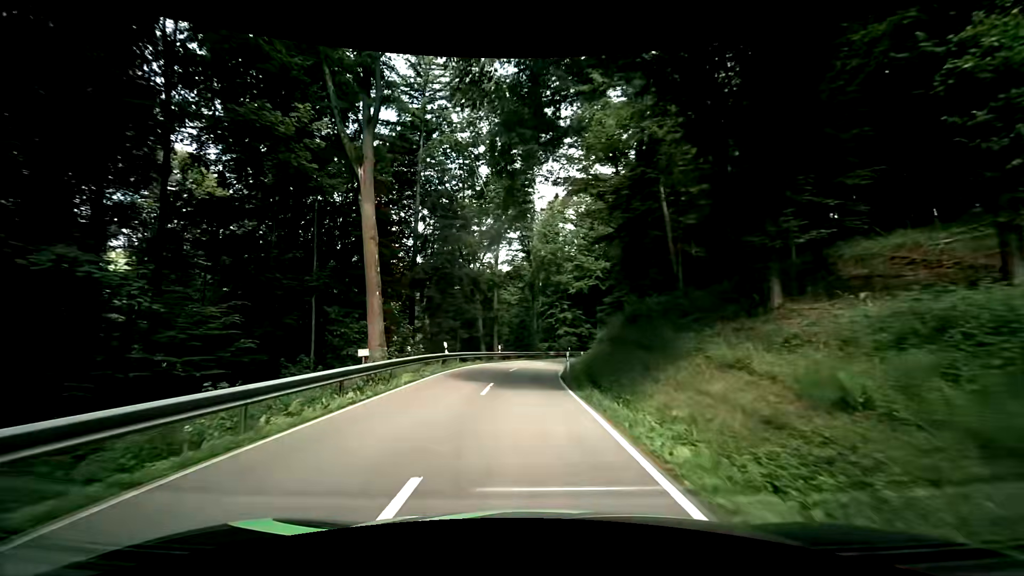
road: secondary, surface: asphalt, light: Day
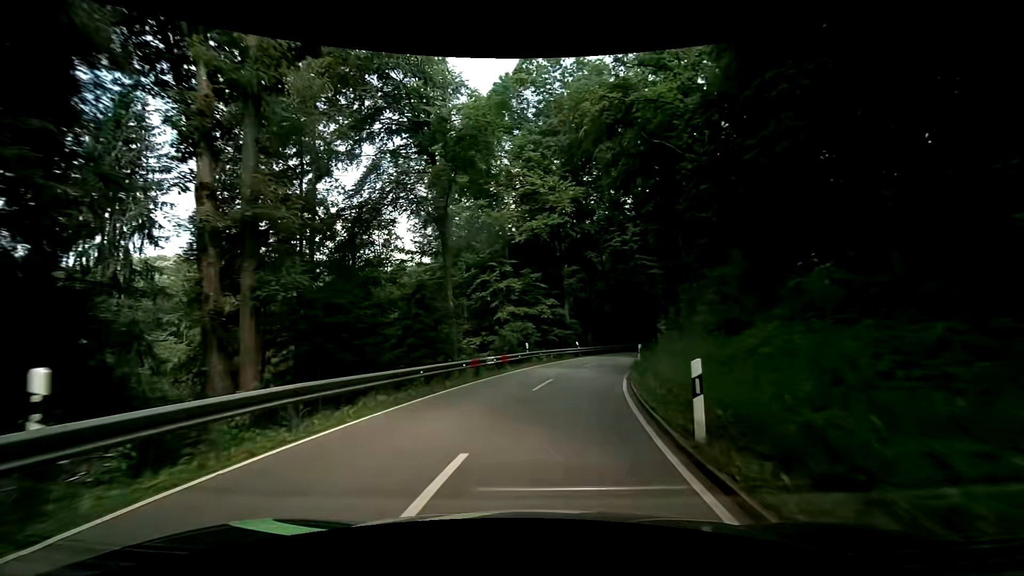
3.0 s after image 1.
(+0.6, +35.0) m; +5°
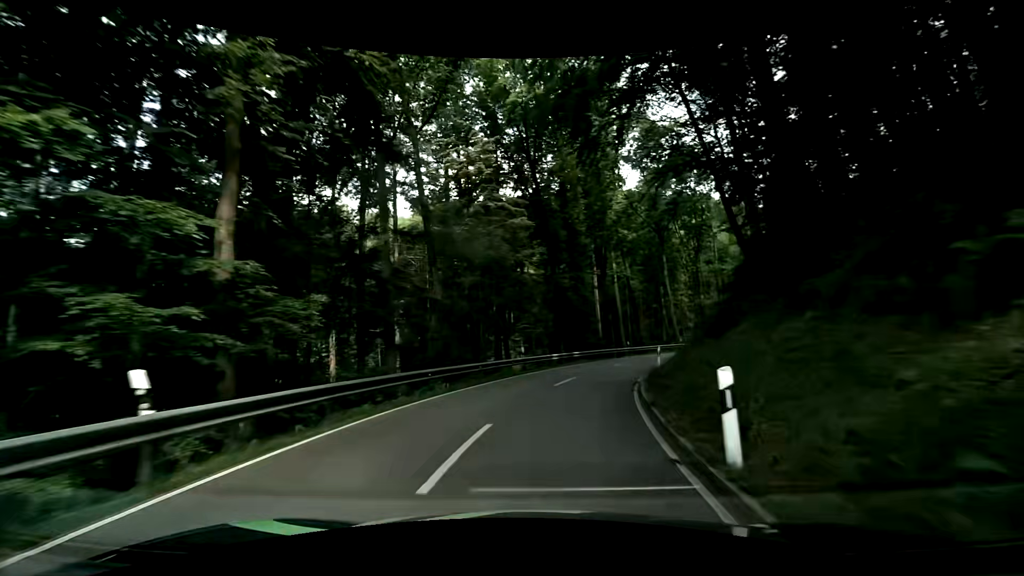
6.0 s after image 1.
(+6.4, +32.8) m; +21°
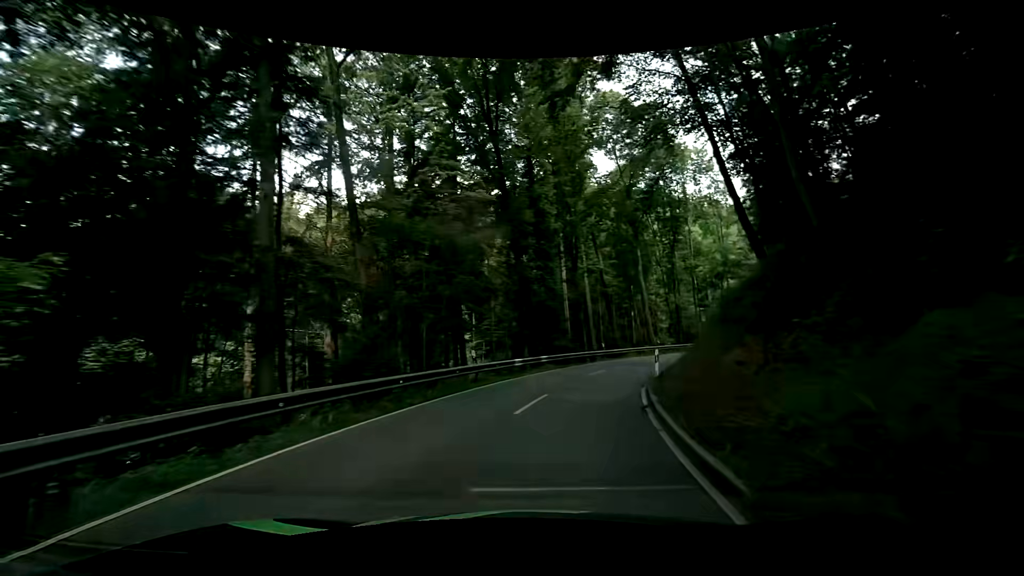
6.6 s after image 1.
(+0.2, +6.6) m; +2°
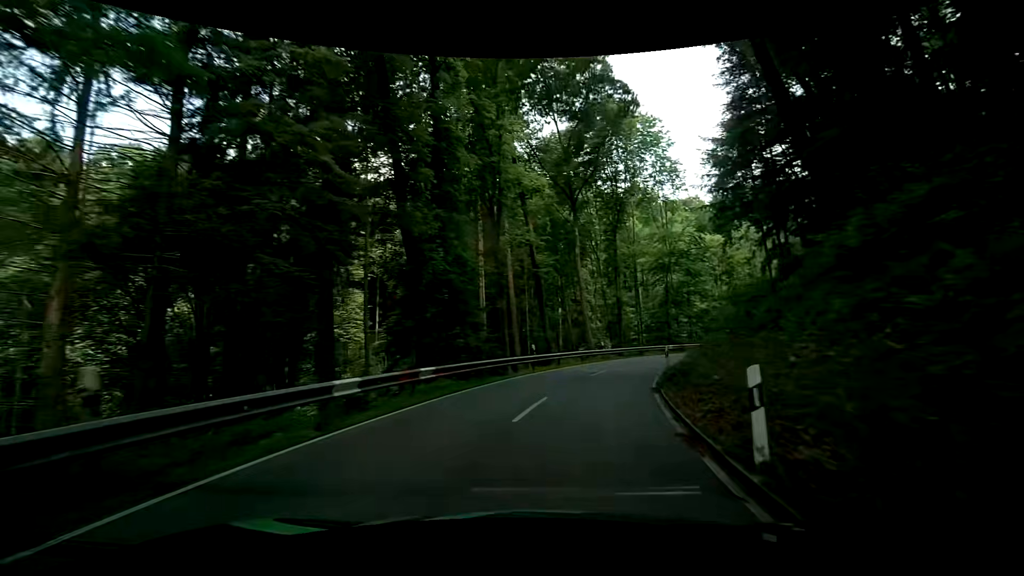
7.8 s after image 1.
(+1.2, +13.2) m; +9°
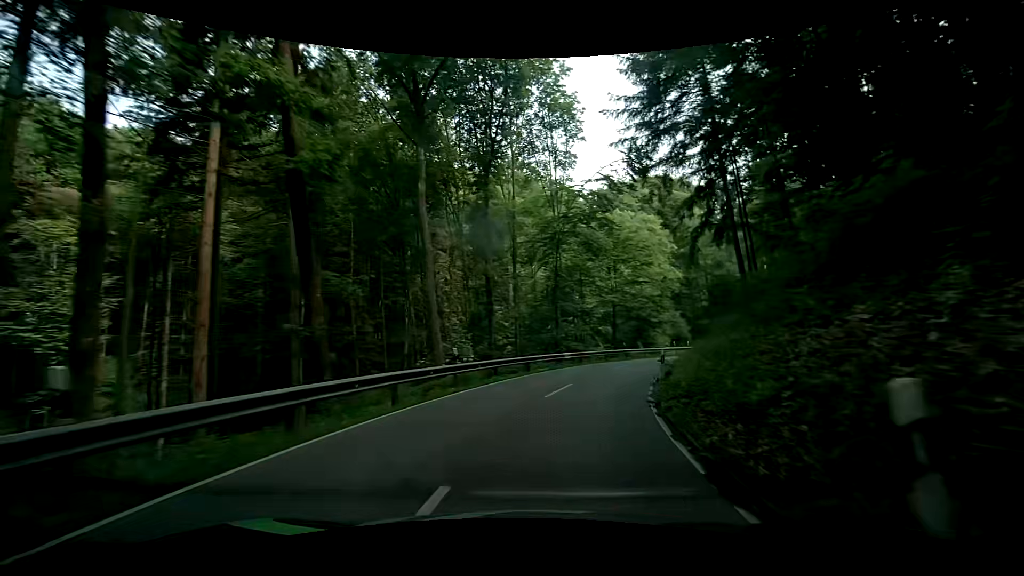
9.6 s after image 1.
(+2.9, +19.5) m; +15°
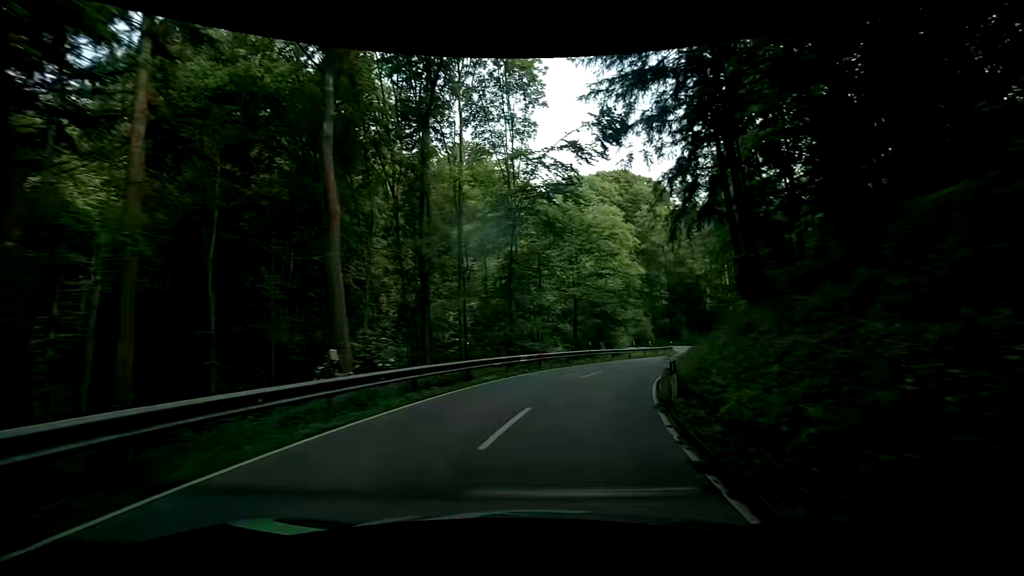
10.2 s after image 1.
(+0.5, +6.5) m; +7°
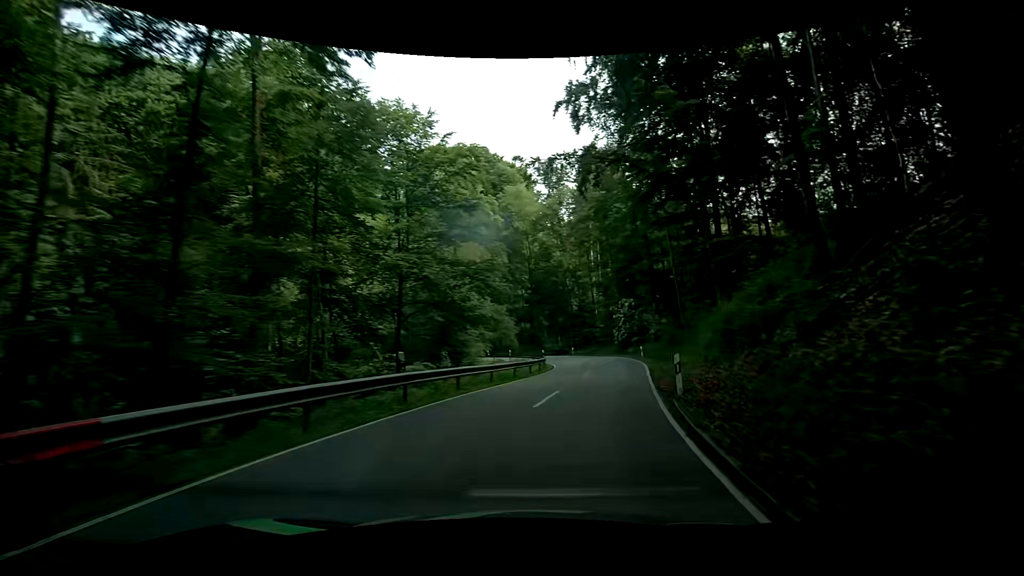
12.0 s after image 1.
(+2.3, +19.2) m; +14°
(+1, +10) (+3, +20) (+6, +29) (+8, +39) (+8, +49) (+6, +59) (0, +67) (-7, +74) (-17, +77) (-27, +76) m
